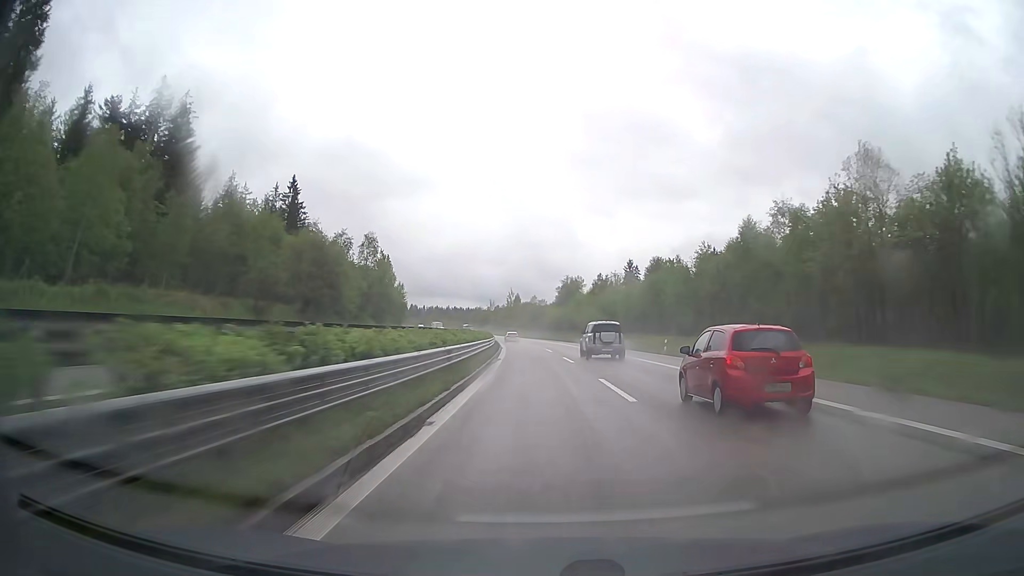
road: trunk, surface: asphalt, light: Day
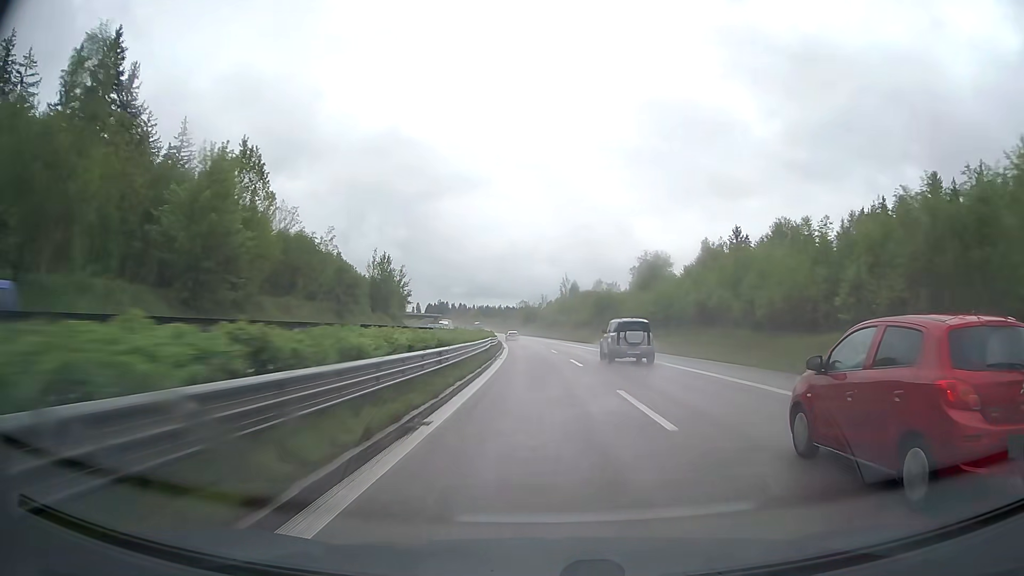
(-2.9, +75.7) m; -5°
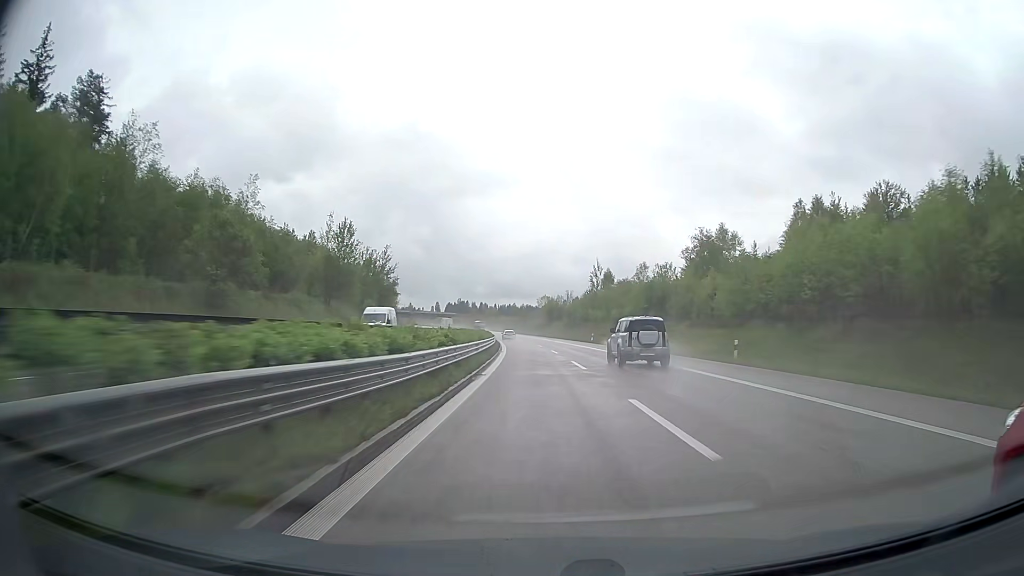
(-0.7, +38.0) m; -2°
(0, +10) (0, +20) (0, +30) (-1, +40) (-1, +50) (-2, +60) (-3, +70) (-3, +80) (-4, +90) (-5, +100) m
